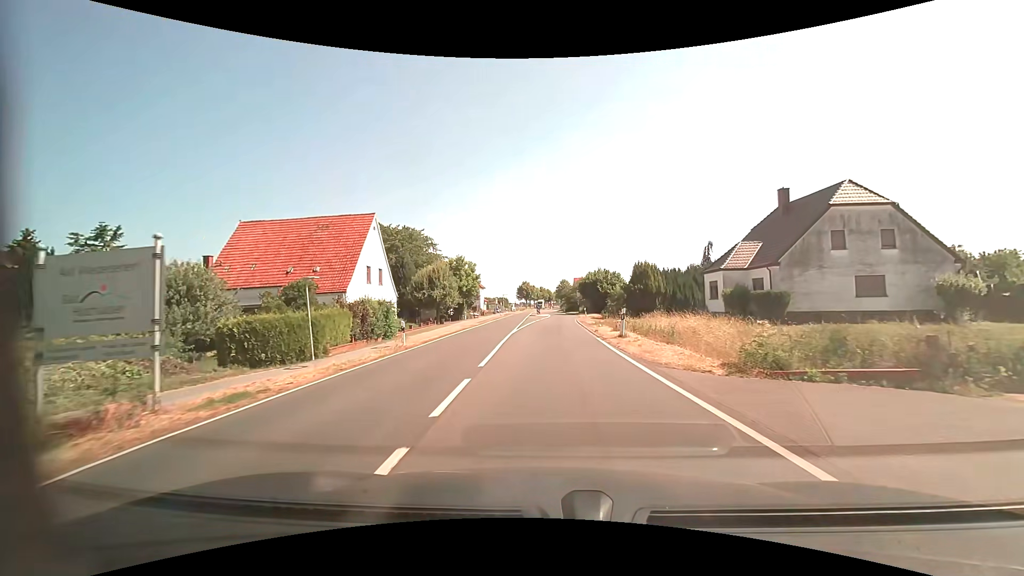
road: primary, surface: asphalt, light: Day
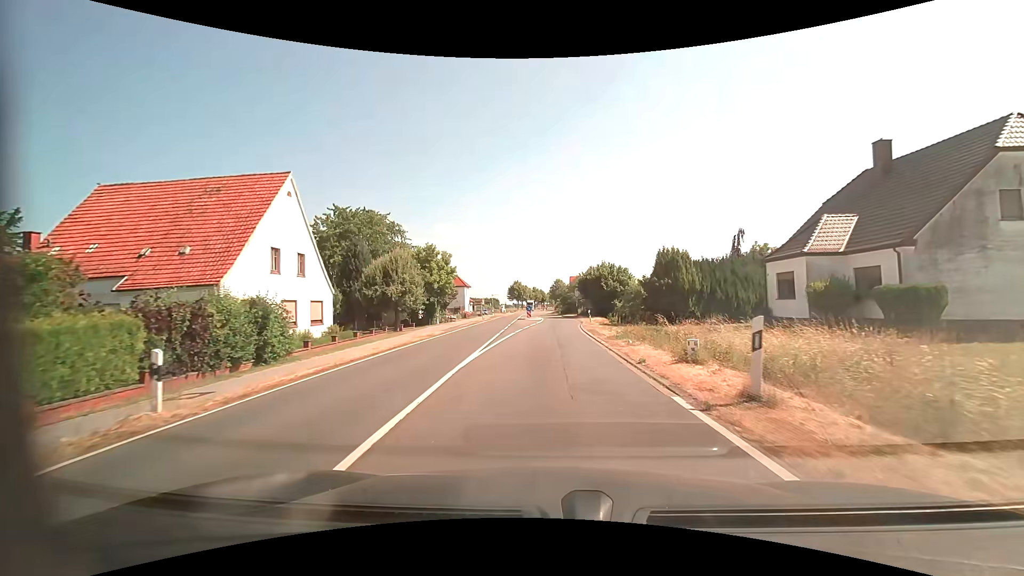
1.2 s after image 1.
(+0.2, +12.8) m; +1°
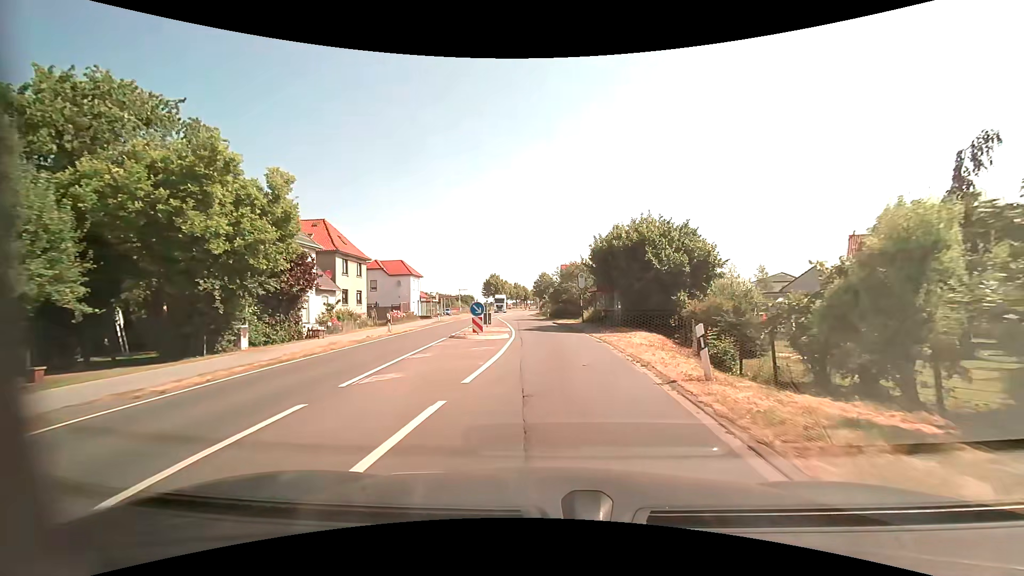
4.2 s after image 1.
(+0.4, +31.3) m; +2°
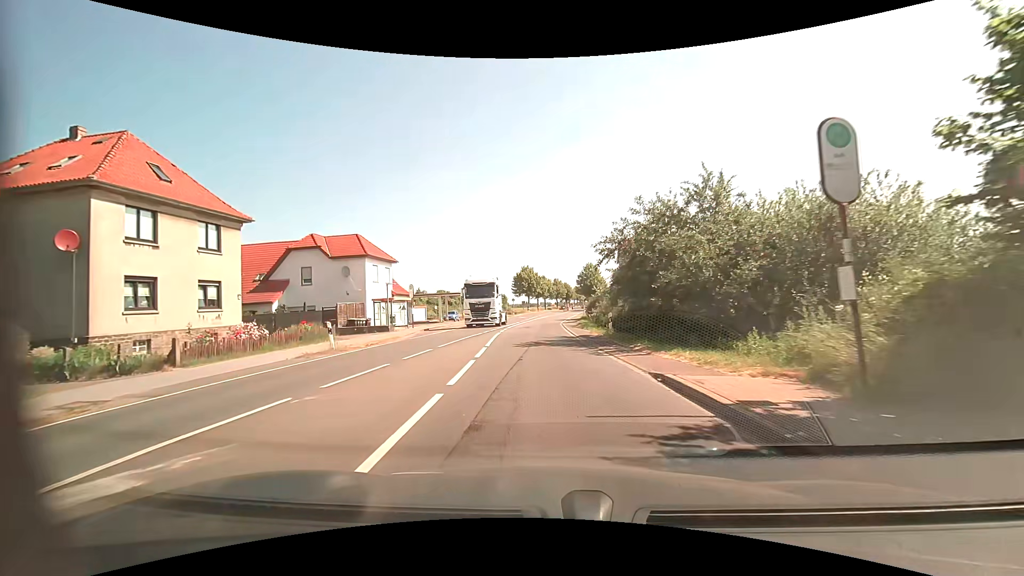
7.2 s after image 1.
(-0.6, +30.1) m; -6°
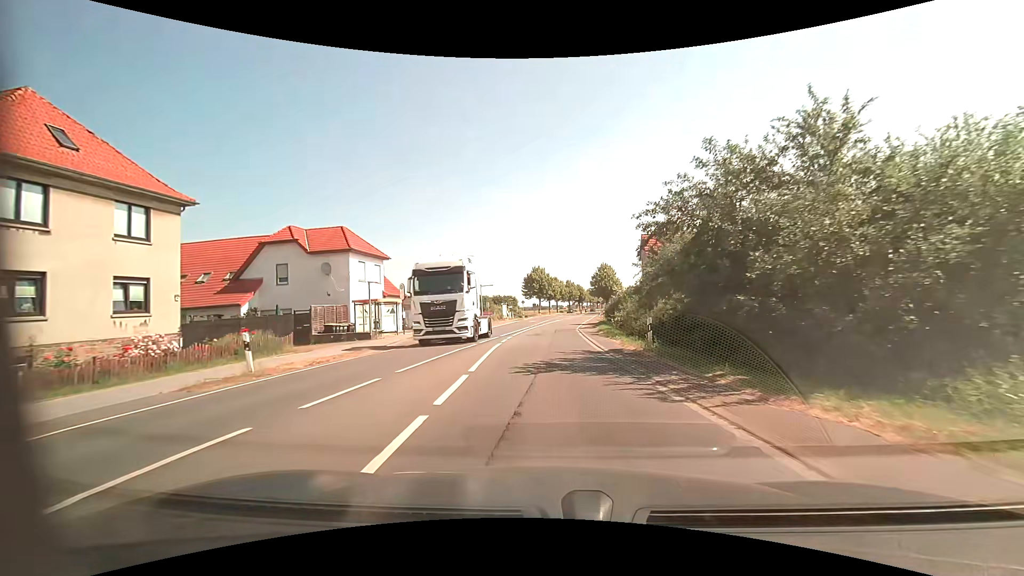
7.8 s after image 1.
(0.0, +6.2) m; 0°
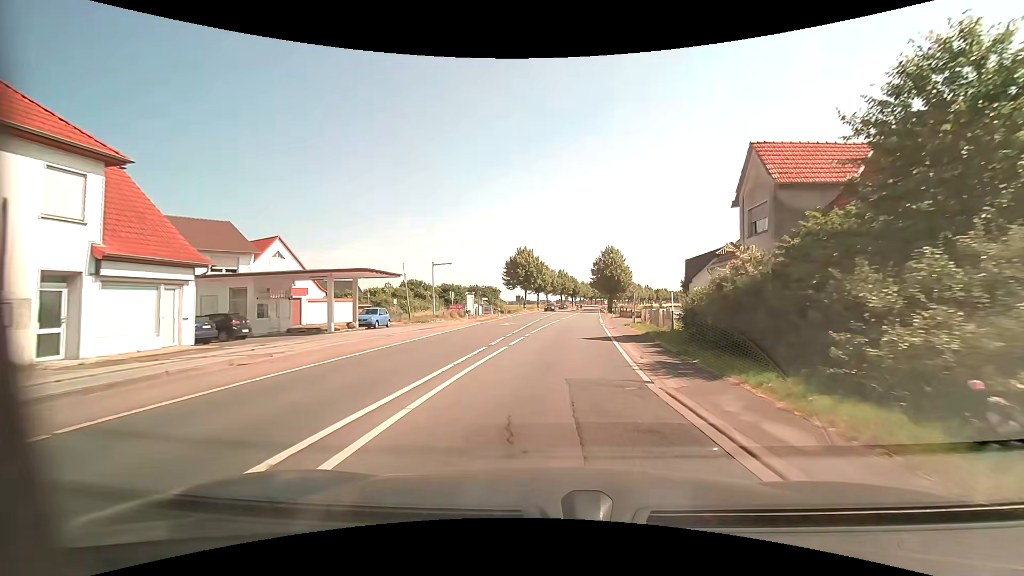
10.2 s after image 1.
(-0.1, +26.6) m; +1°
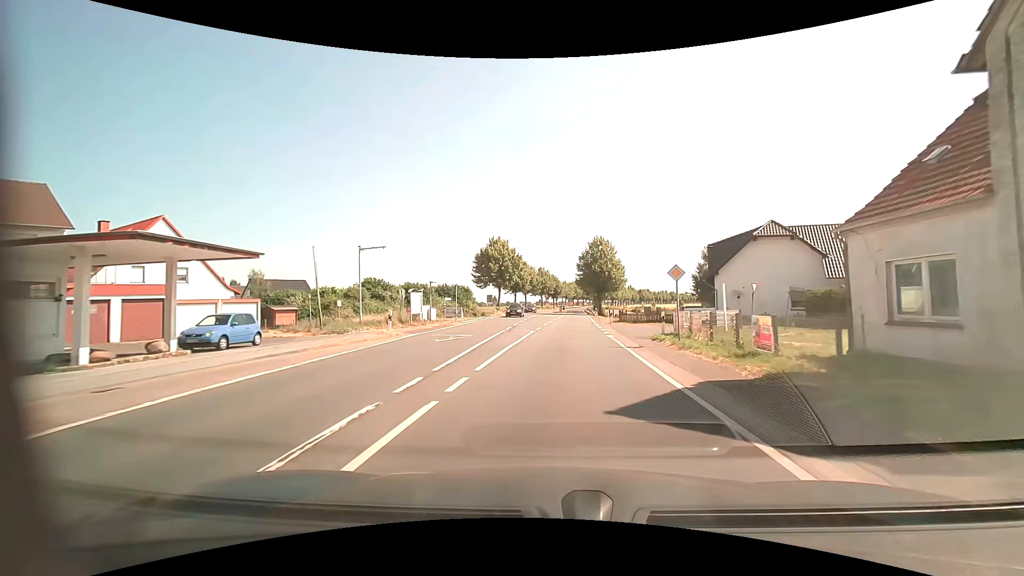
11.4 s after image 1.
(+0.4, +14.2) m; +2°
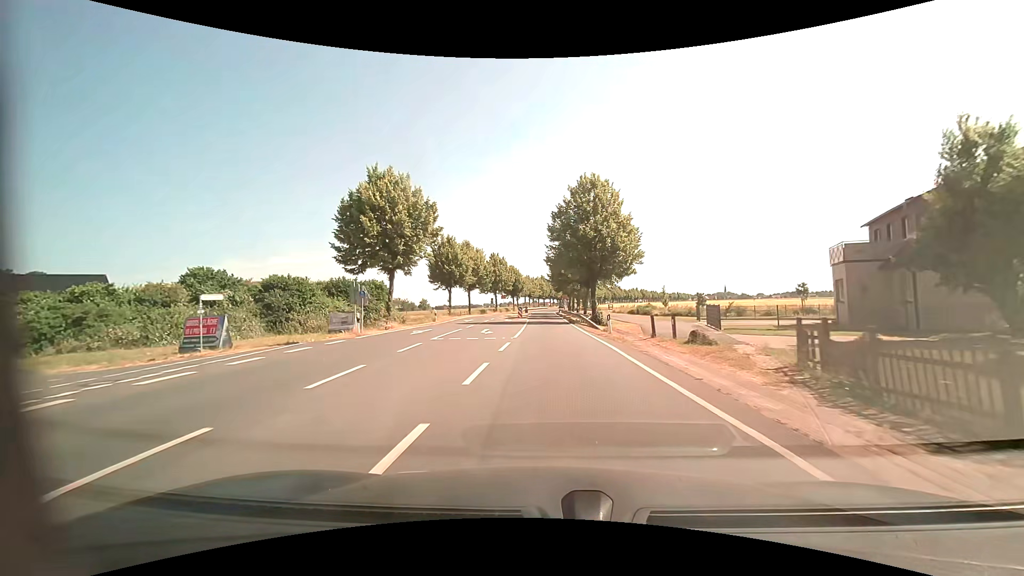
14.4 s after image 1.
(+1.8, +37.1) m; +5°
(0, +10) (0, +20) (0, +30) (0, +40) (0, +50) (0, +60) (0, +70) (0, +80) (0, +90) (0, +100) m
